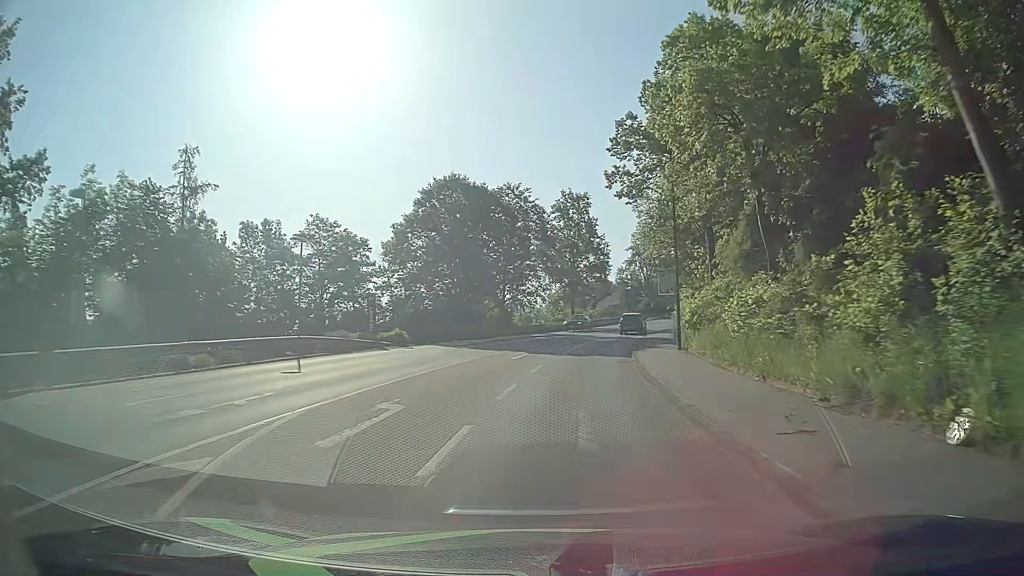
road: tertiary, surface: asphalt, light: Day
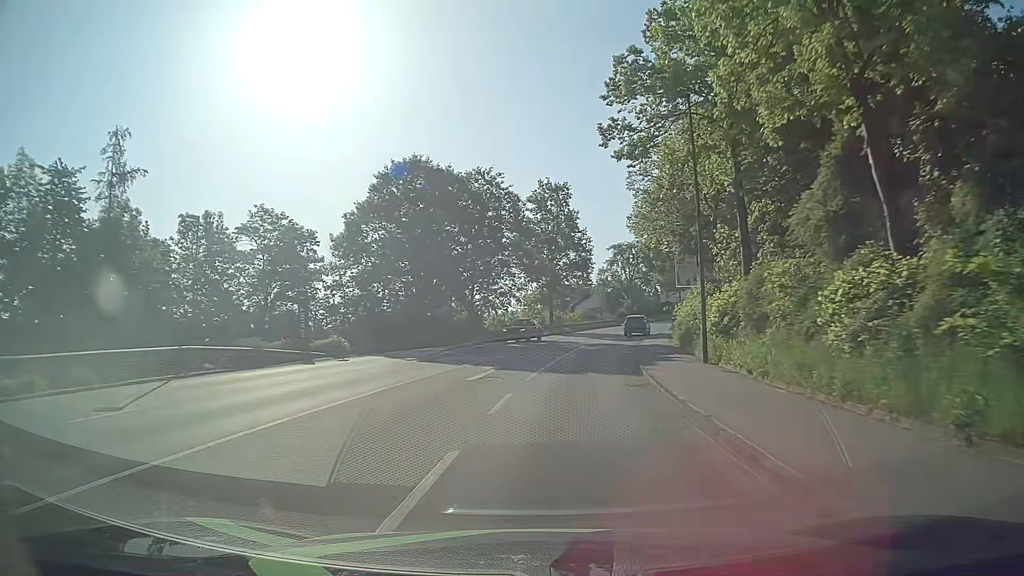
(+0.1, +7.5) m; +2°
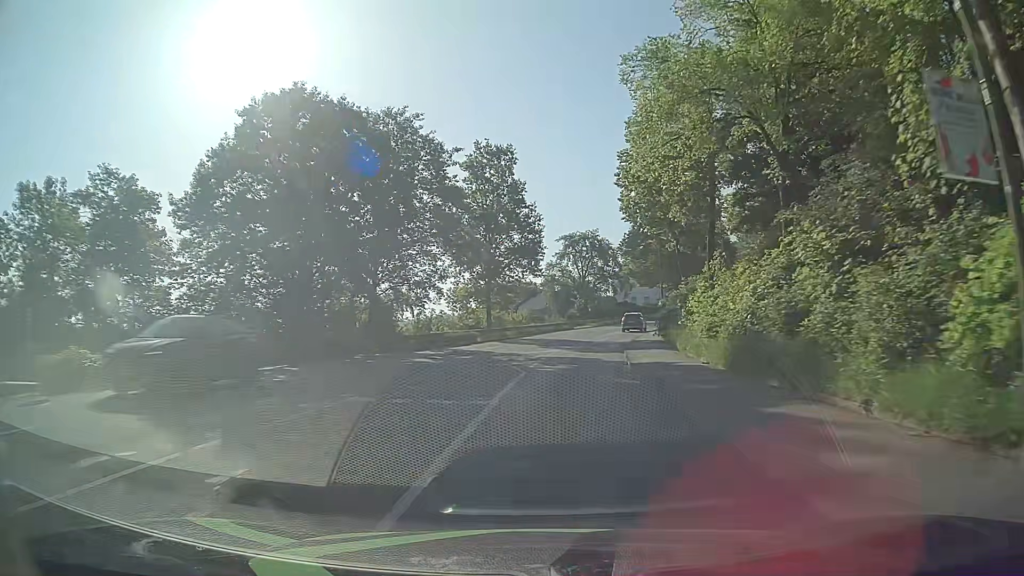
(+0.6, +15.1) m; +4°
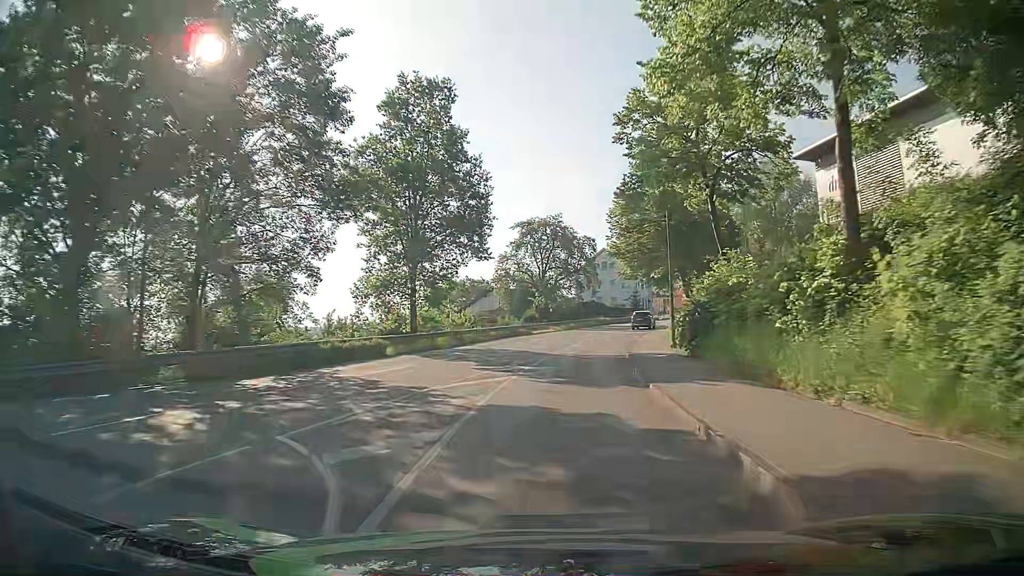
(+0.6, +15.0) m; +4°
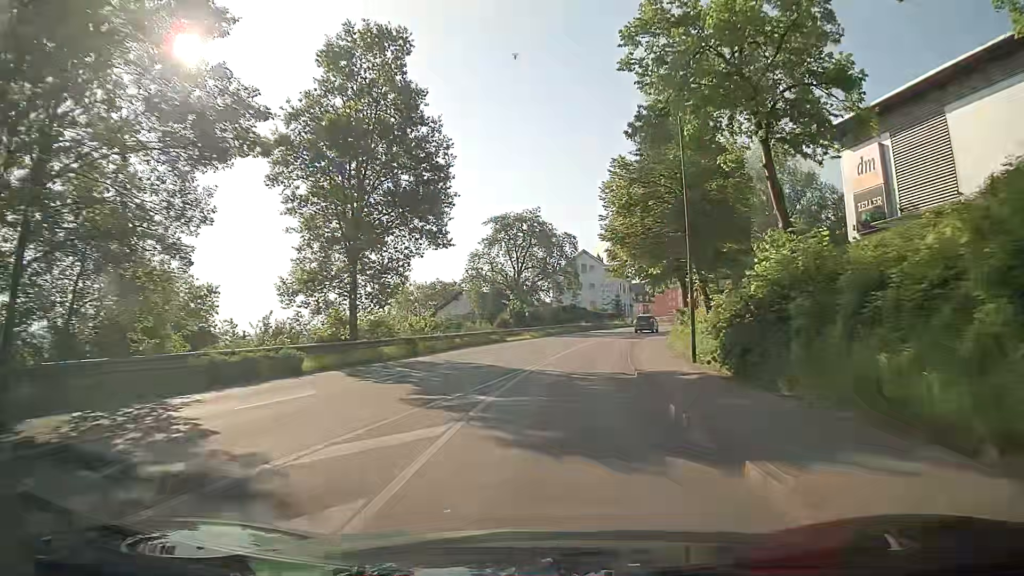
(+0.2, +7.5) m; +2°
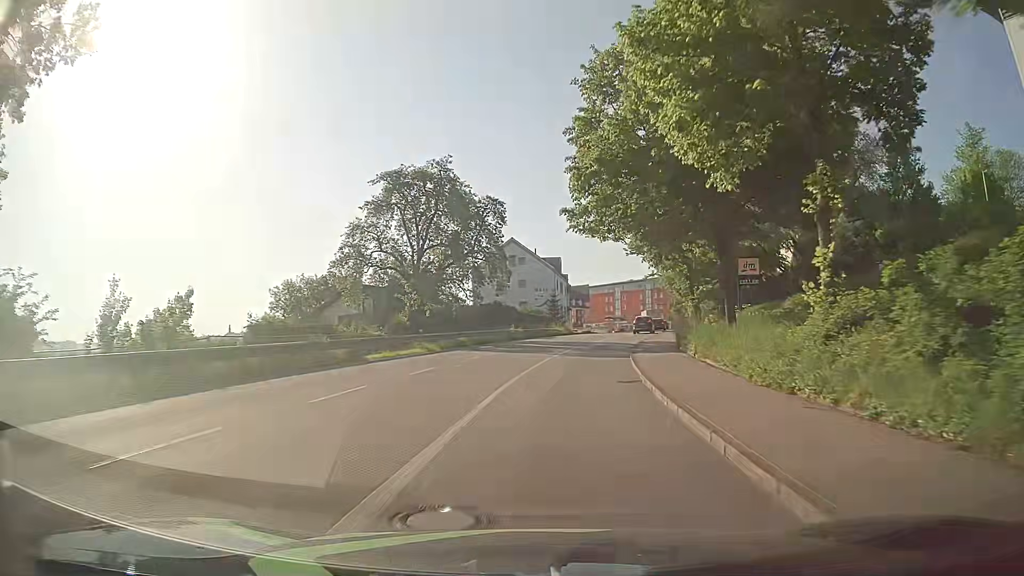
(+1.2, +22.4) m; +6°
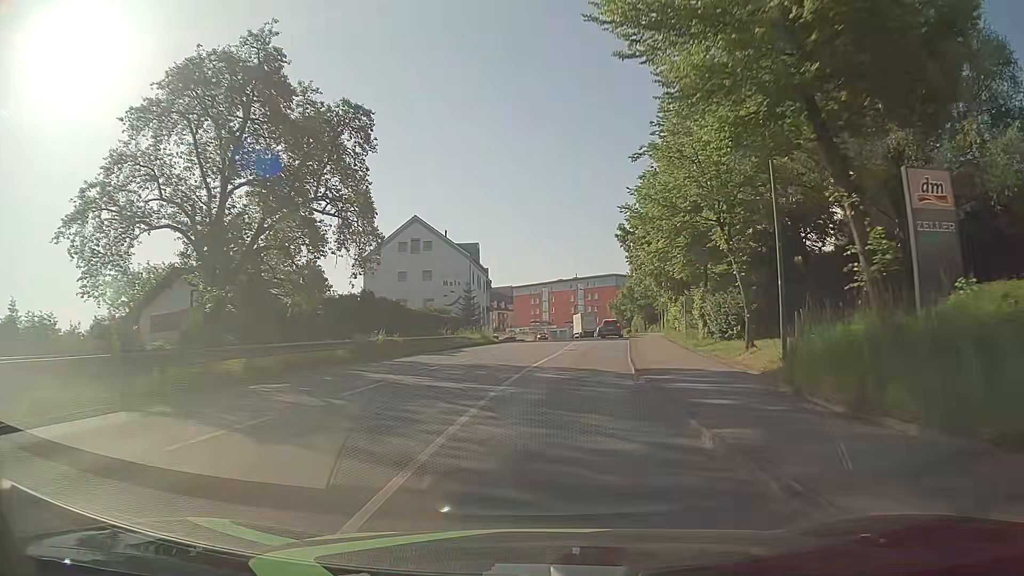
(+1.1, +22.2) m; +7°
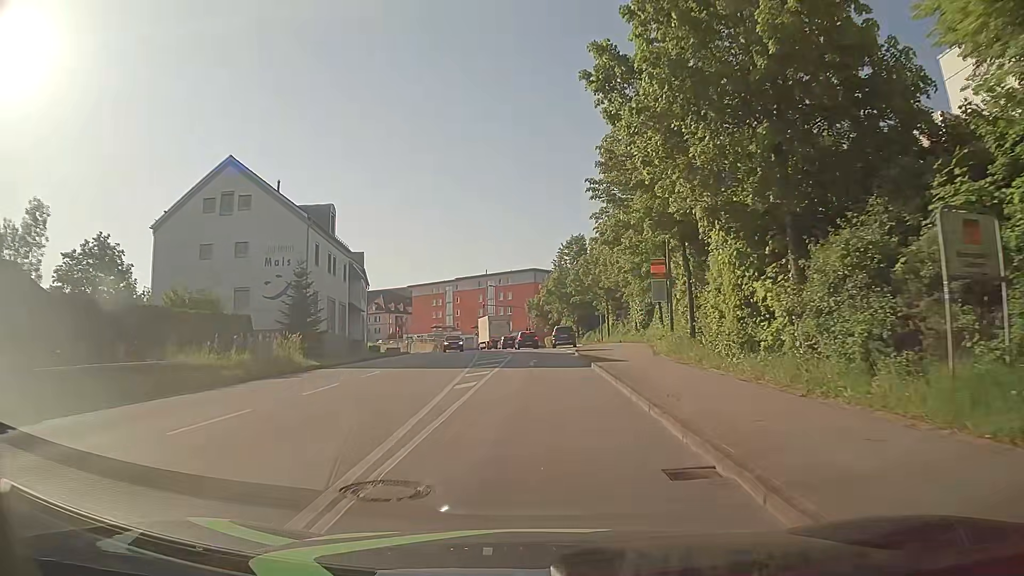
(+2.1, +27.8) m; +7°
